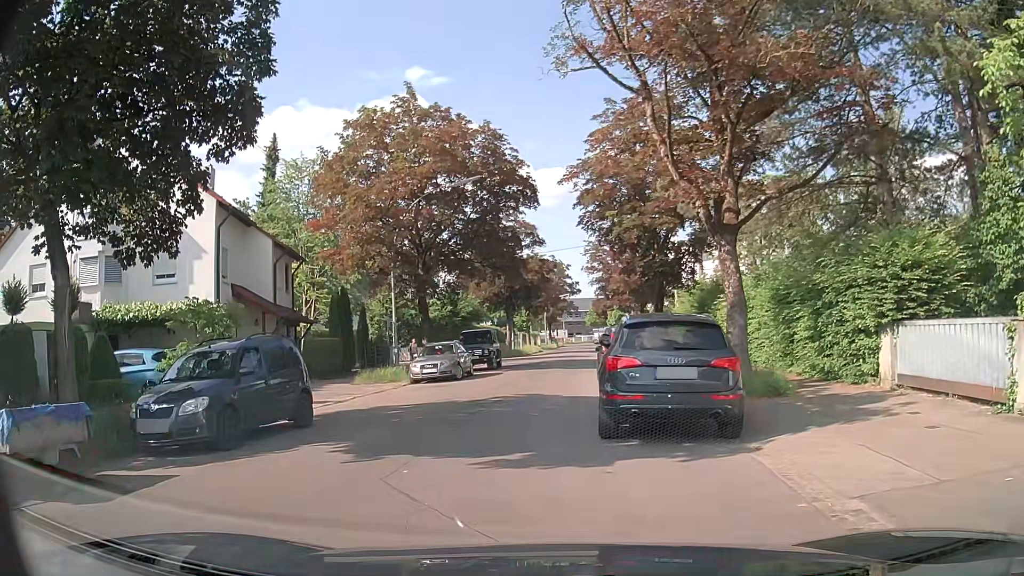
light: Day
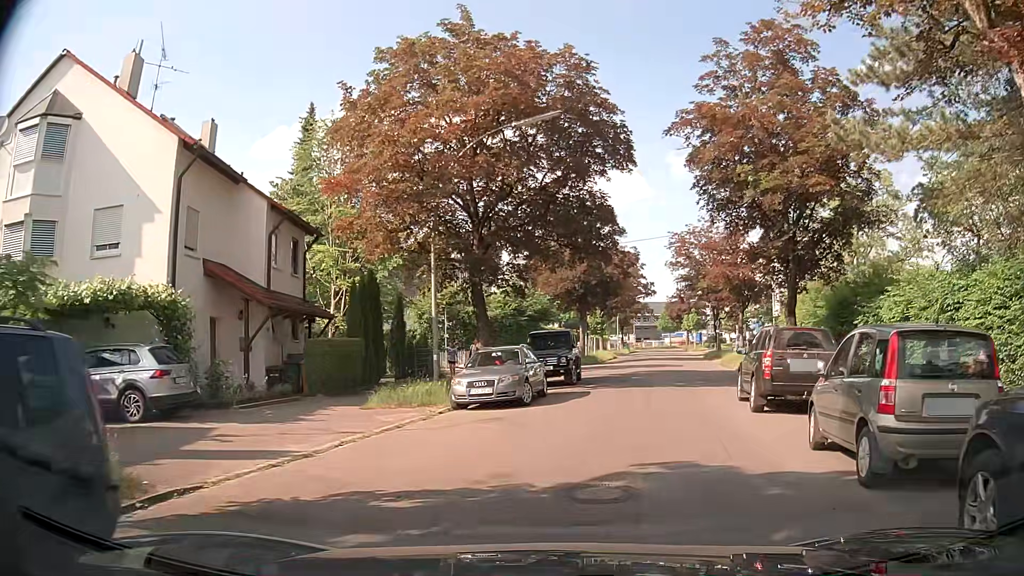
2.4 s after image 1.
(-1.1, +8.7) m; -6°
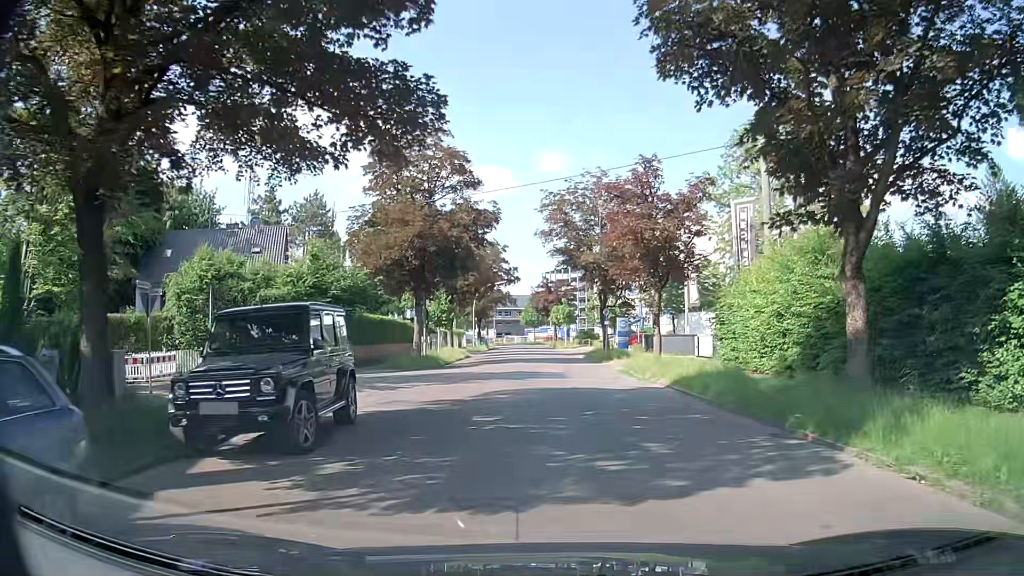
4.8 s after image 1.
(+1.8, +15.1) m; +12°
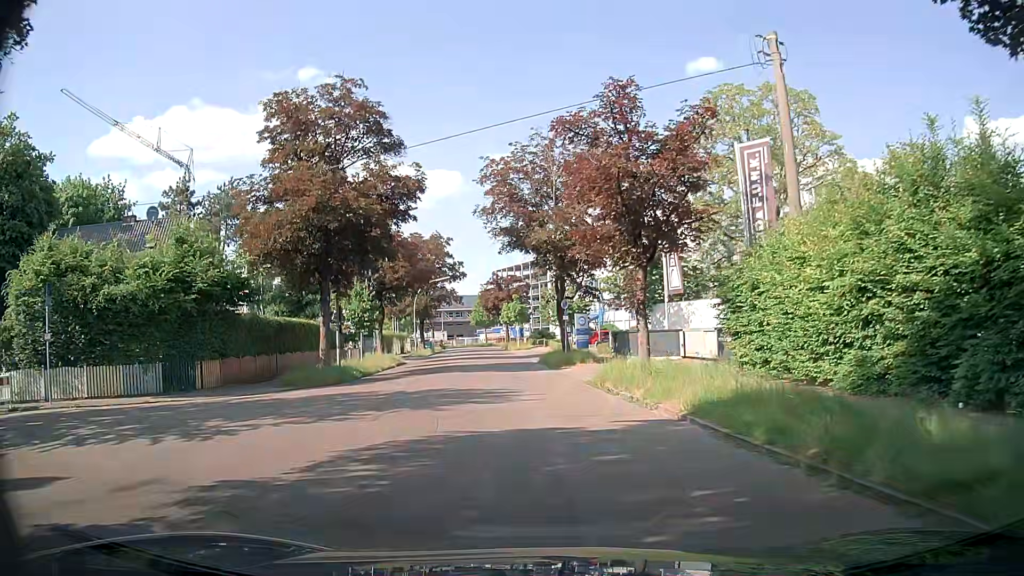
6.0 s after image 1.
(+0.4, +8.4) m; +3°
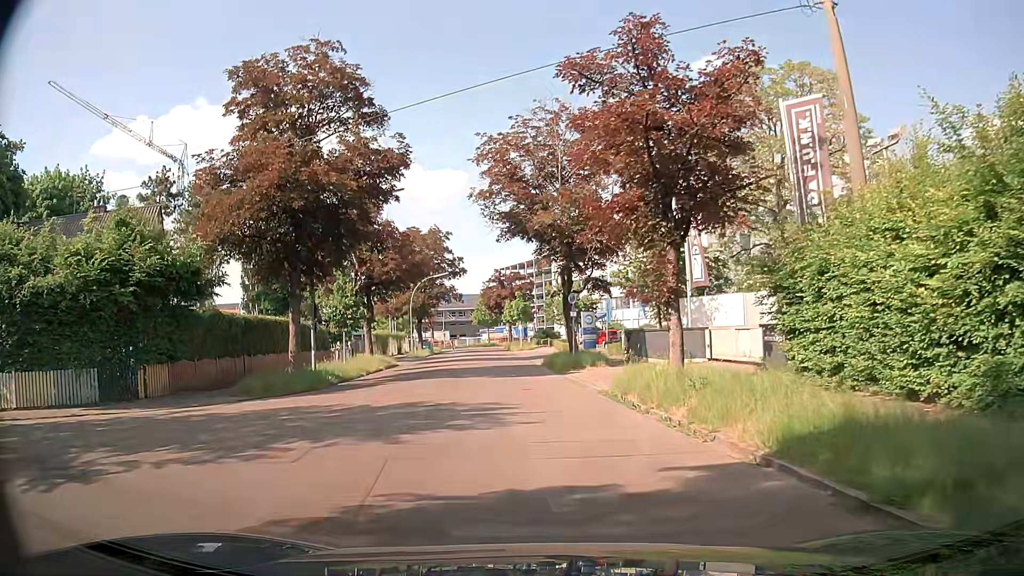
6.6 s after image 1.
(0.0, +4.1) m; 0°
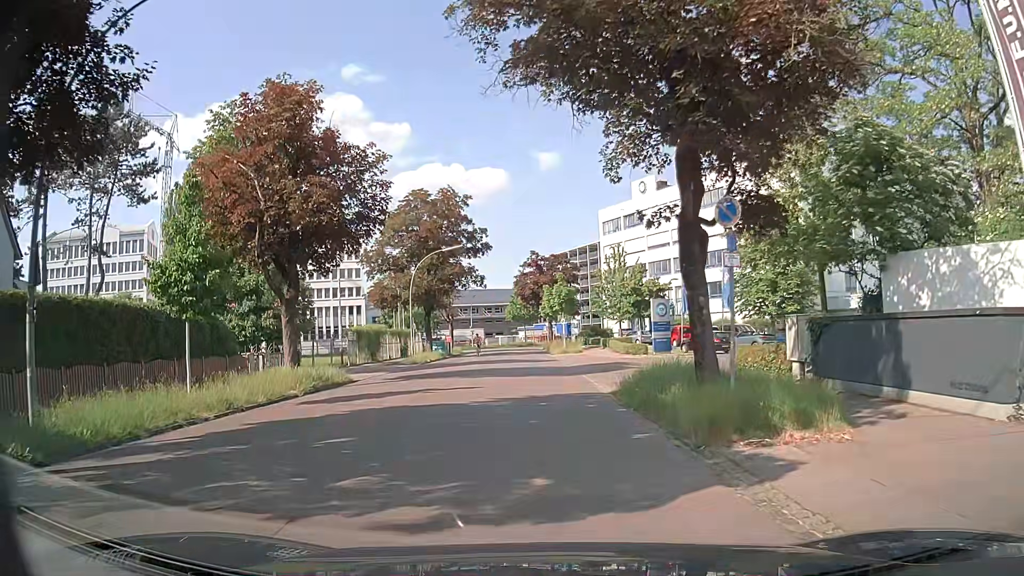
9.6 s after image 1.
(-0.7, +18.7) m; -3°
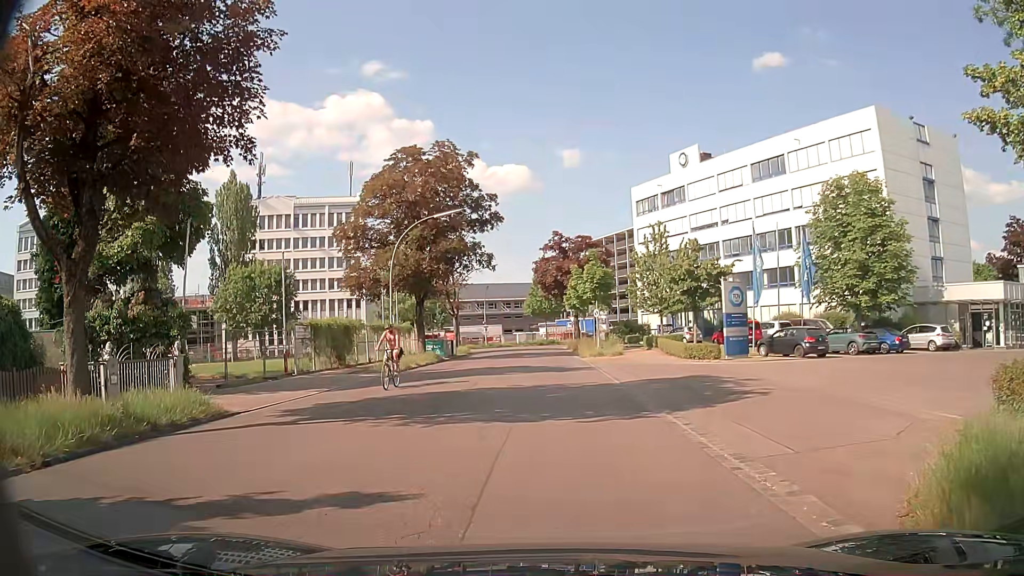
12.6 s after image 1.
(-0.5, +12.4) m; -2°
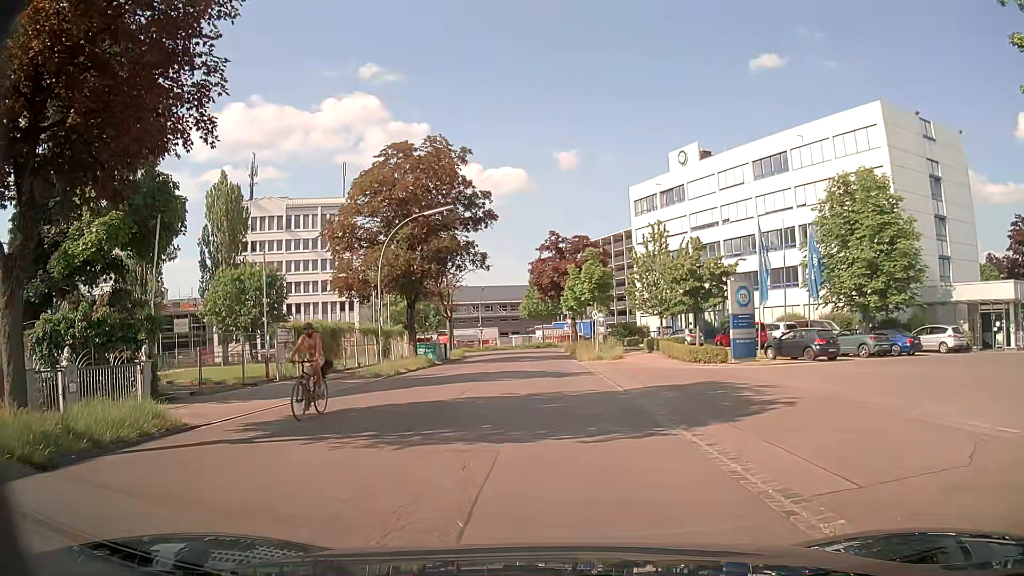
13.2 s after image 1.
(0.0, +1.7) m; 0°
